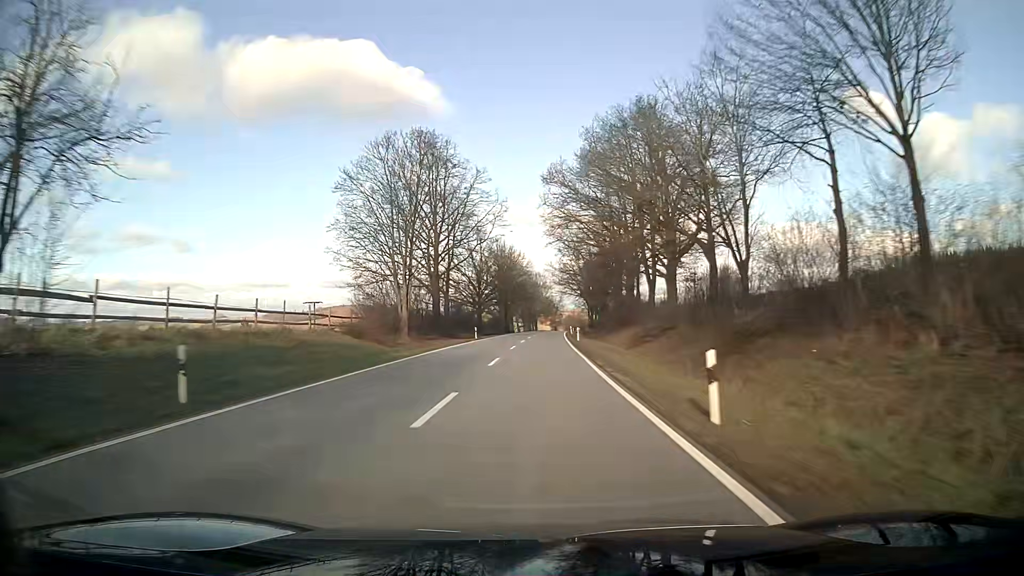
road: secondary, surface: asphalt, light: Day
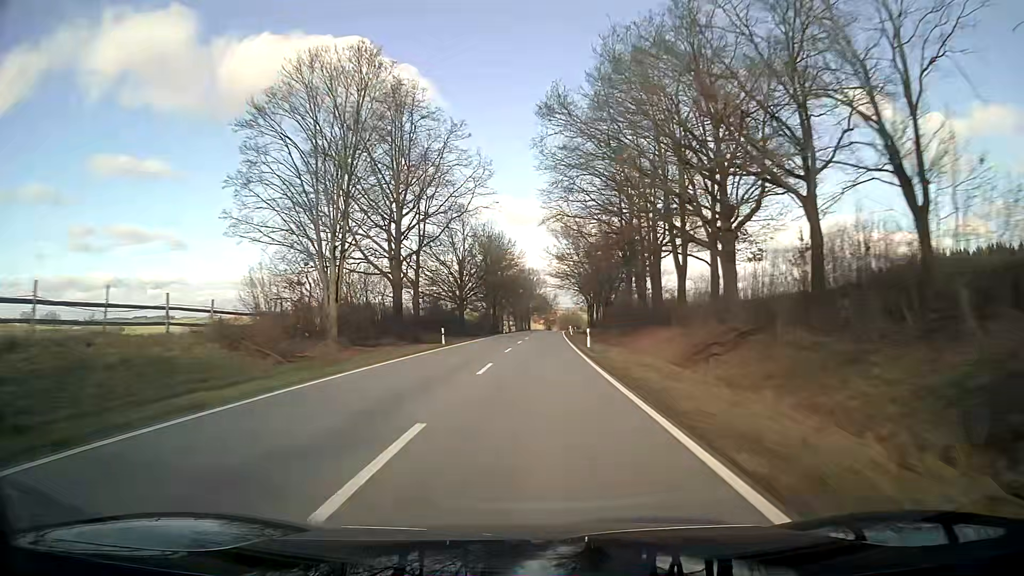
(+0.1, +15.9) m; 0°
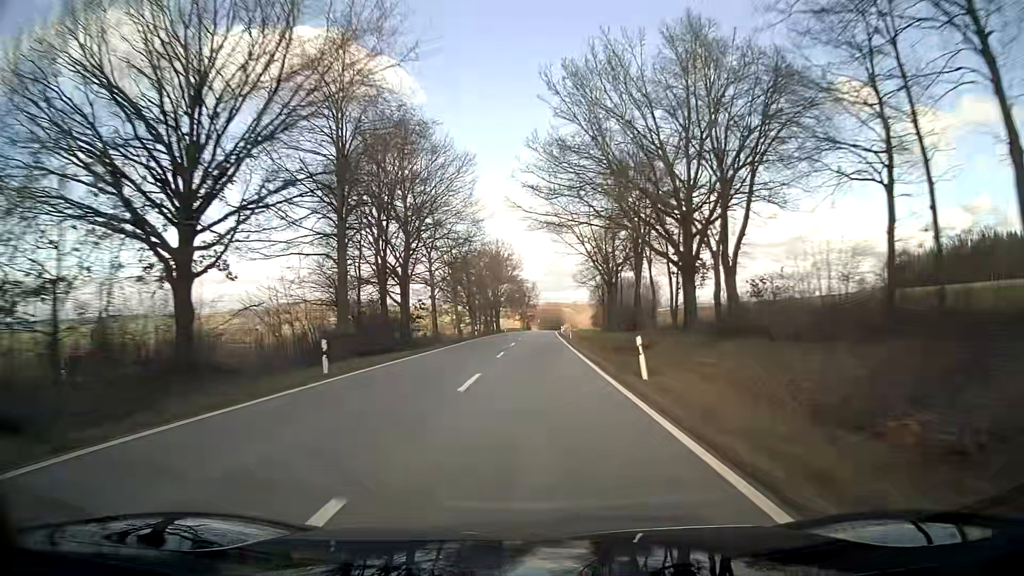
(+1.0, +63.6) m; +2°
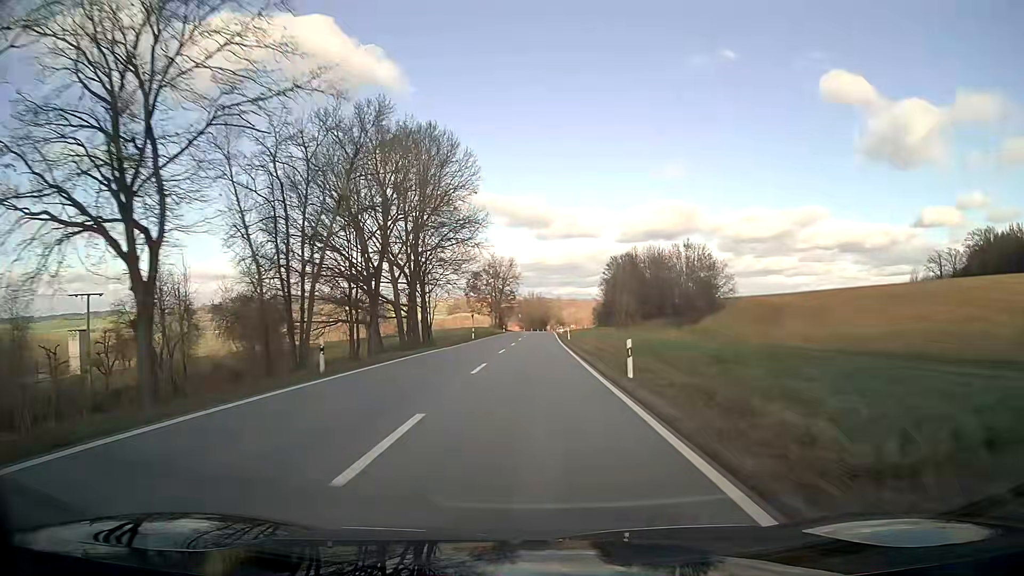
(+1.0, +79.4) m; +1°
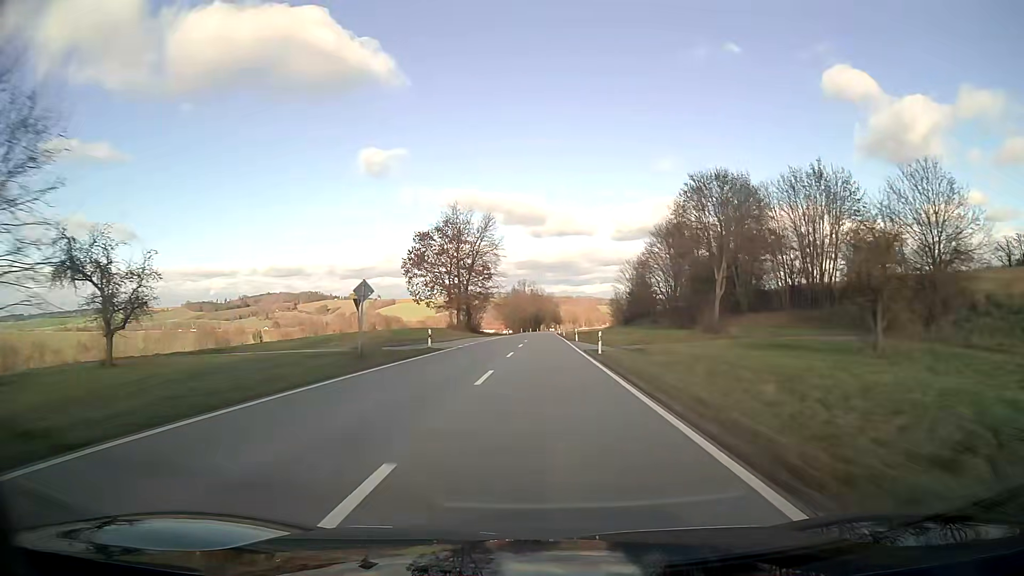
(+0.4, +63.5) m; +1°
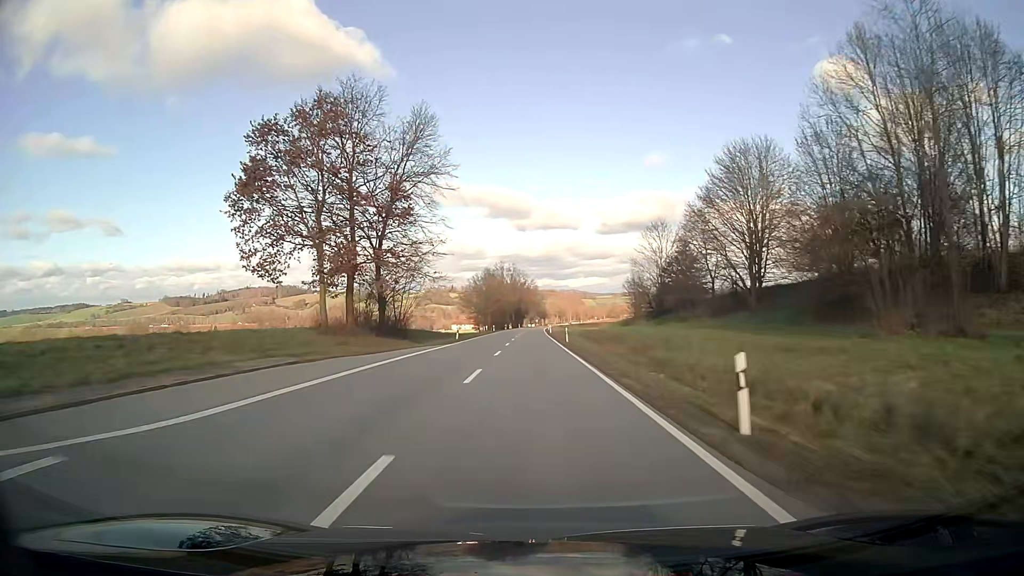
(+0.5, +47.6) m; +1°
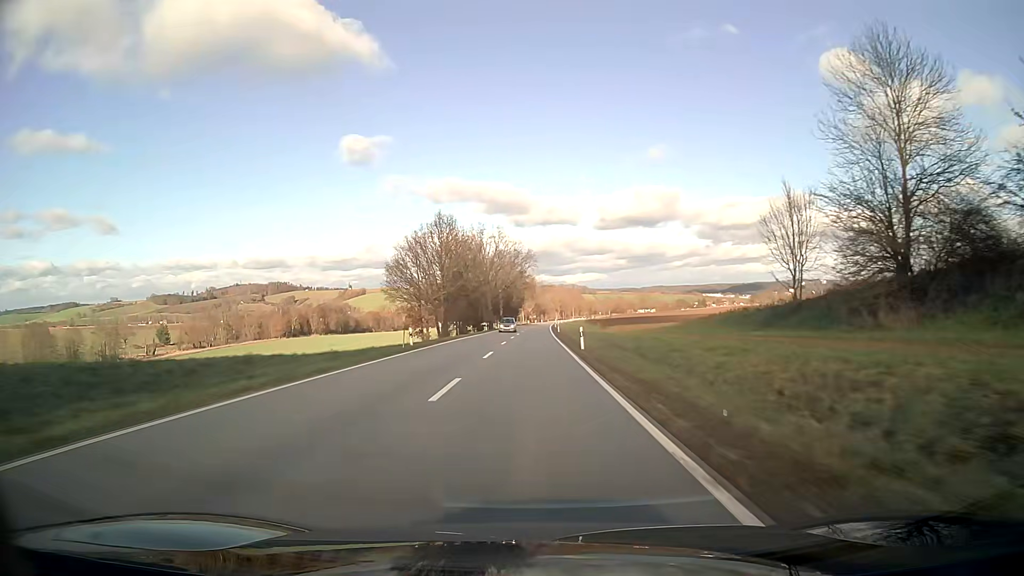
(+0.1, +63.6) m; 0°
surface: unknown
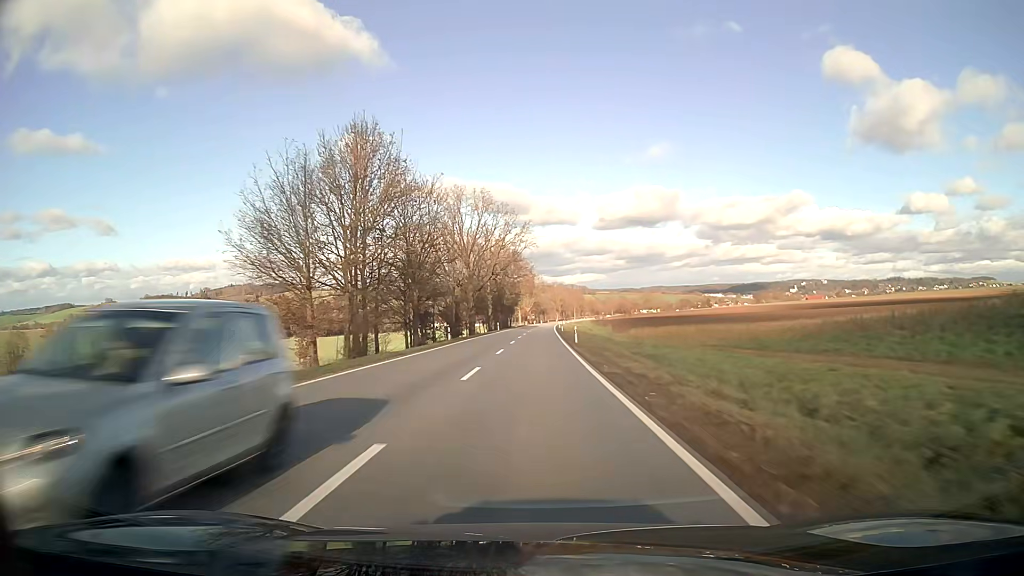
(+0.1, +31.9) m; 0°
